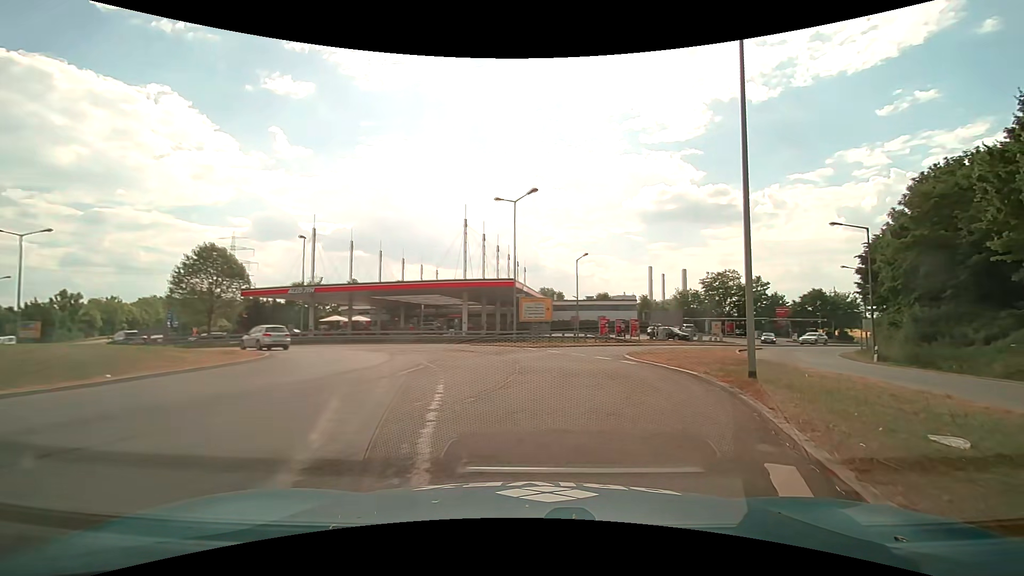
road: primary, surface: asphalt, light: Day
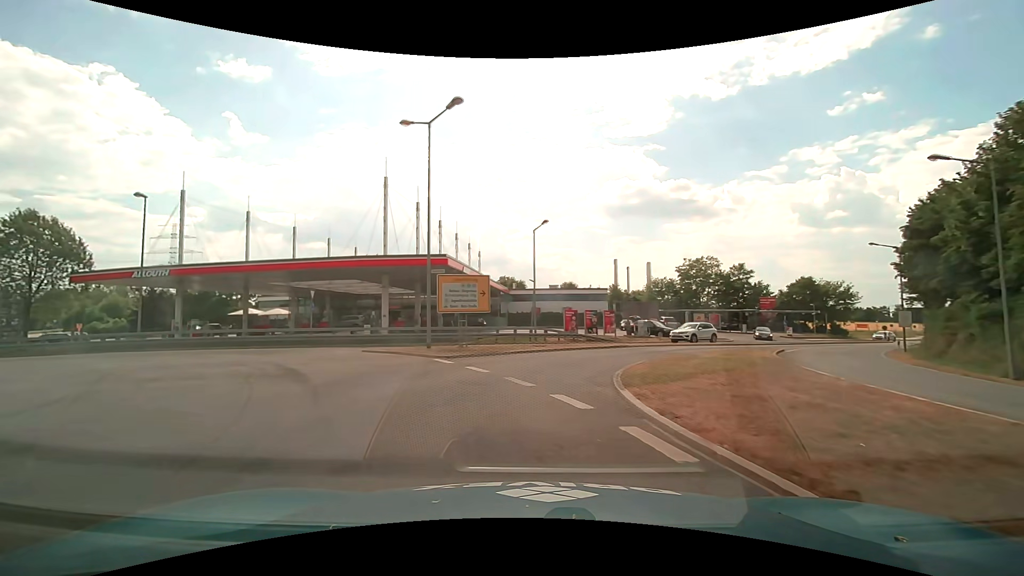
(+2.2, +13.1) m; +6°
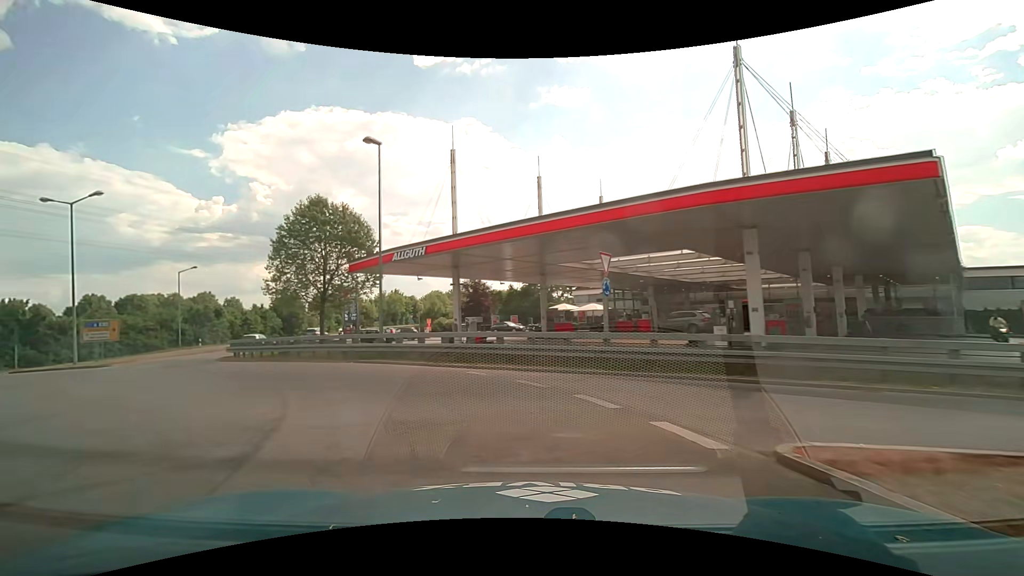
(-5.4, +17.8) m; -36°
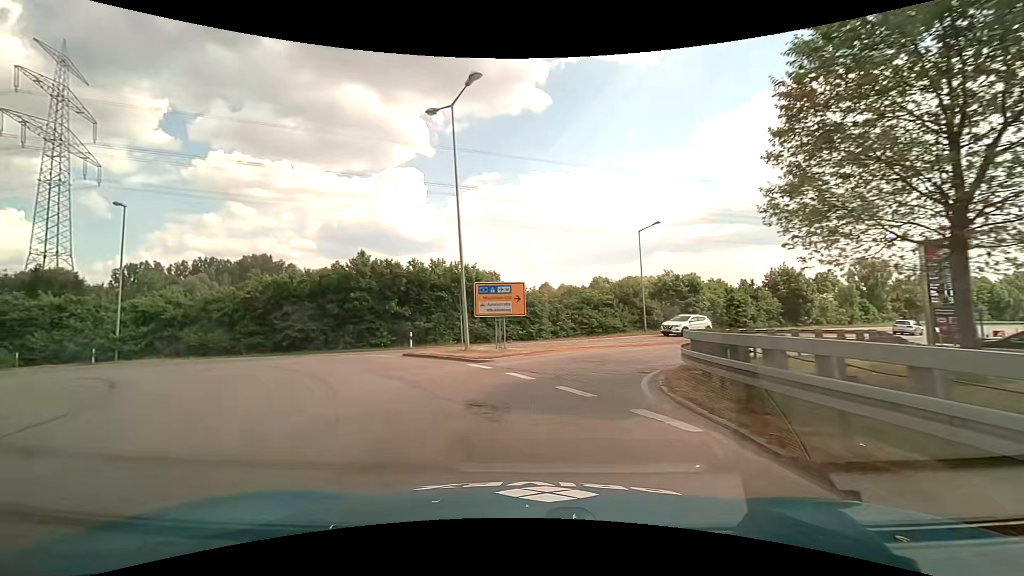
(-10.1, +20.8) m; -52°
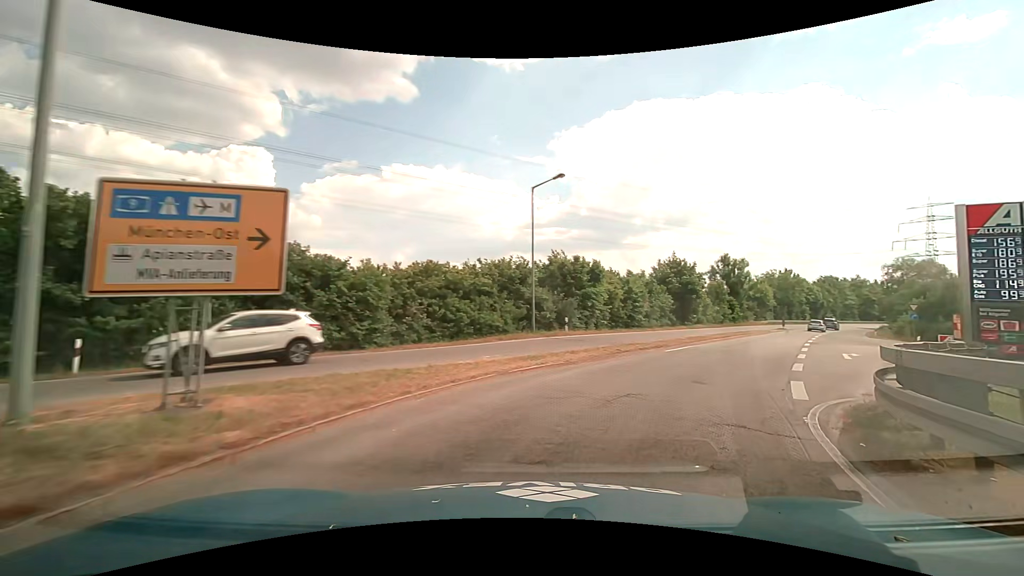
(+0.2, +13.8) m; +14°
